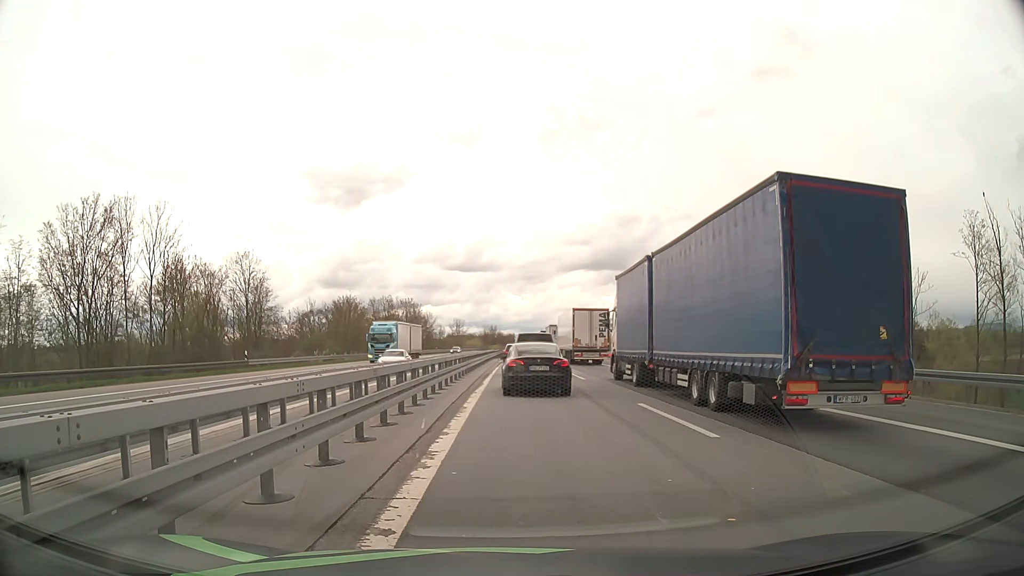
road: motorway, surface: asphalt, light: Day
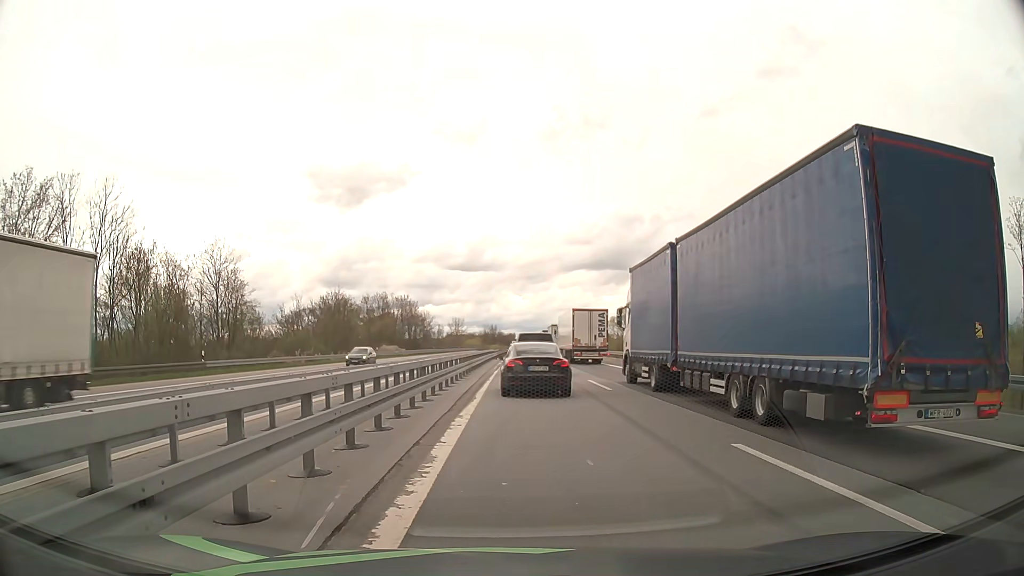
(0.0, +7.0) m; 0°
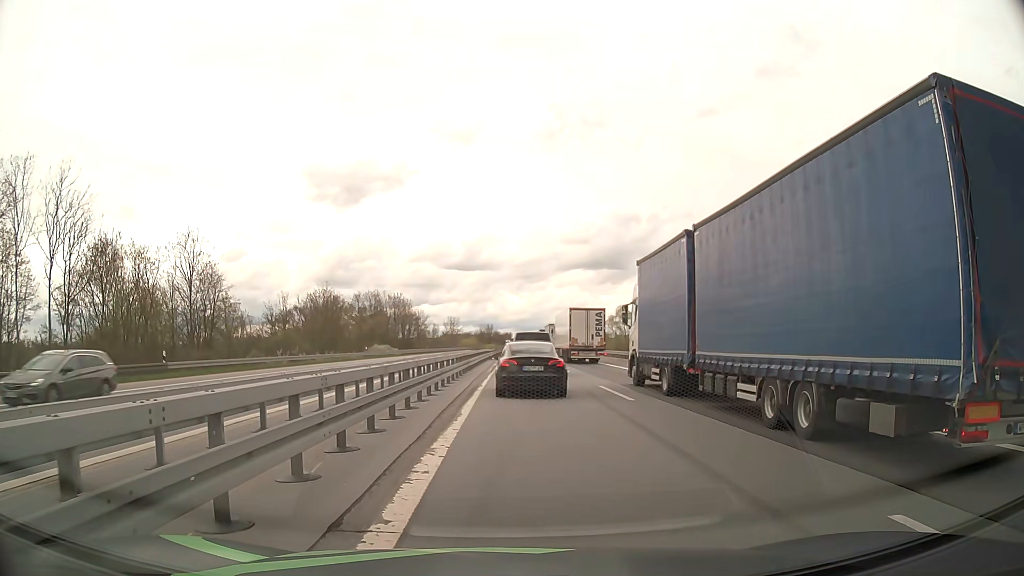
(0.0, +4.3) m; 0°
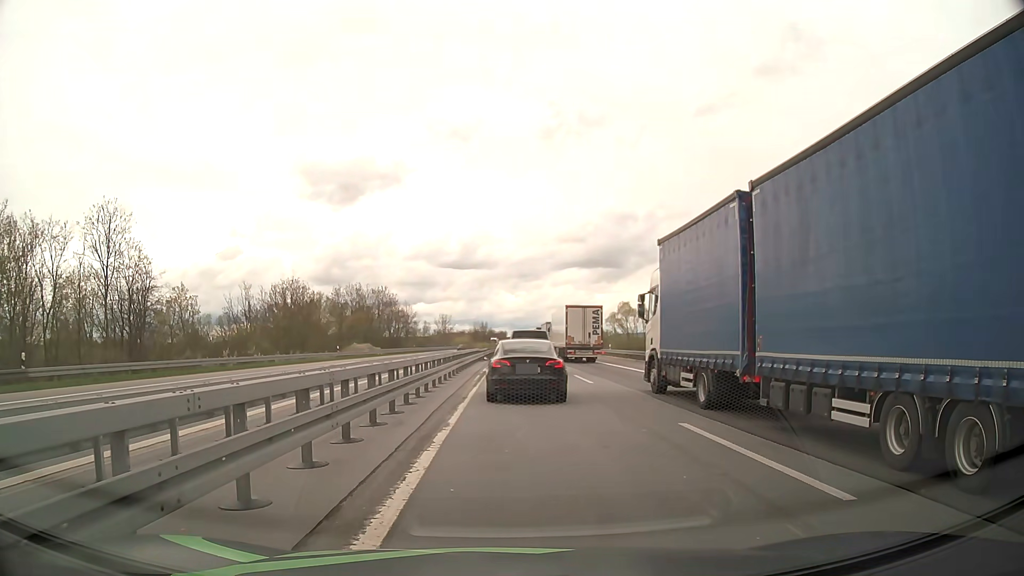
(+0.1, +11.4) m; +1°
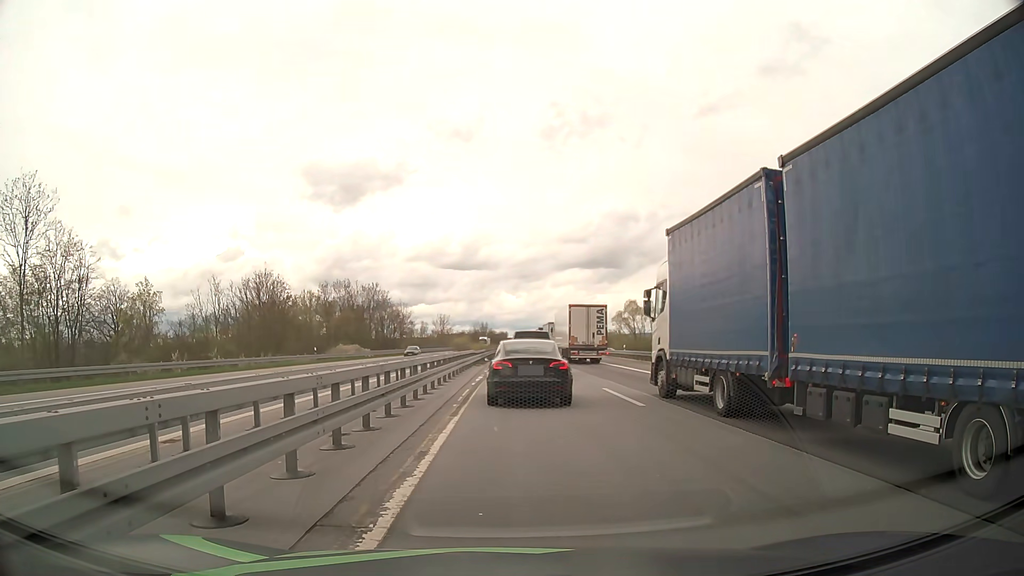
(-0.1, +8.6) m; 0°
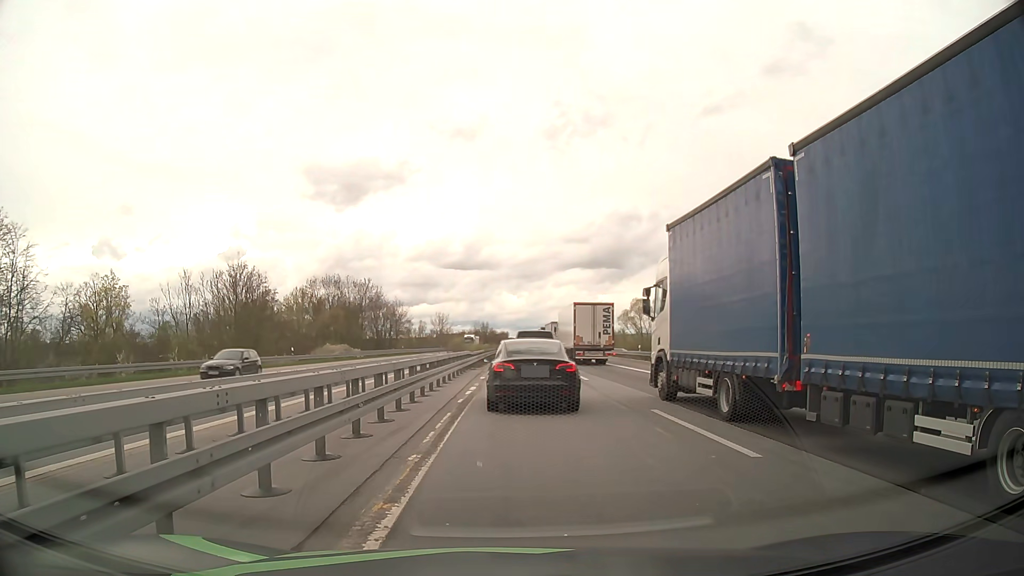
(0.0, +7.0) m; 0°
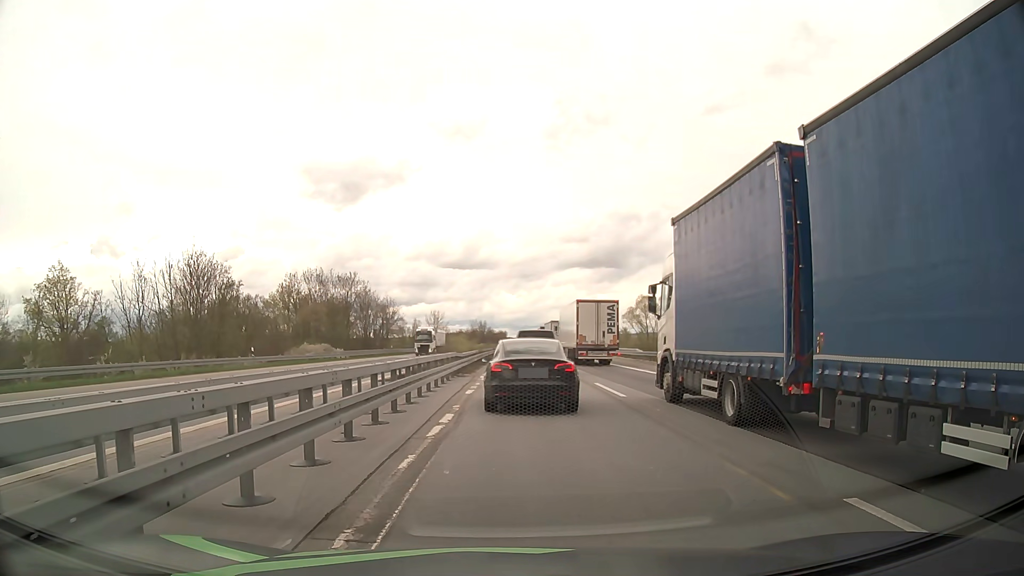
(0.0, +8.4) m; 0°
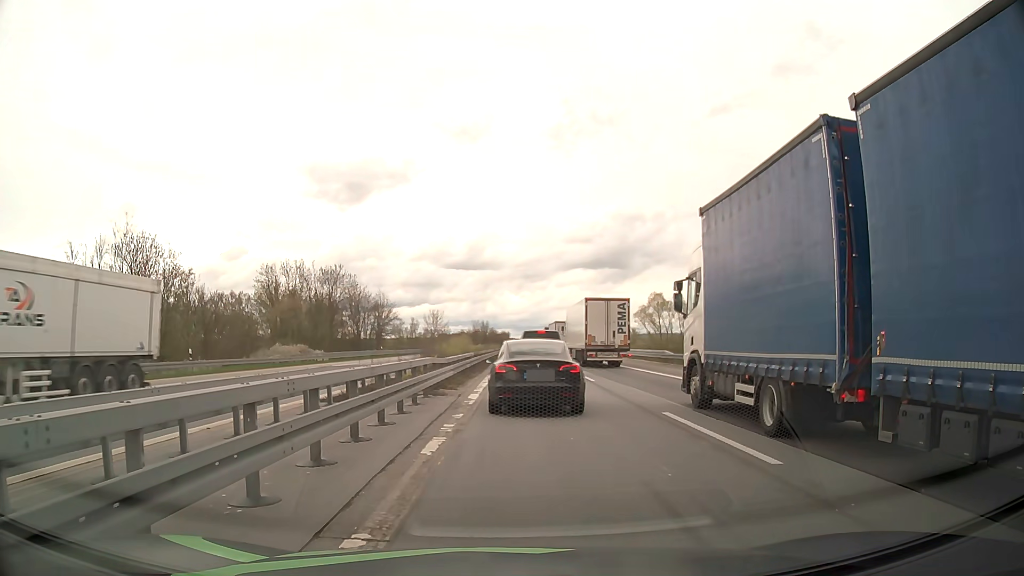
(0.0, +10.1) m; 0°
(0, +10) (0, +20) (0, +30) (0, +40) (0, +50) (0, +60) (0, +70) (+1, +80) (+1, +90) (+1, +100) m
